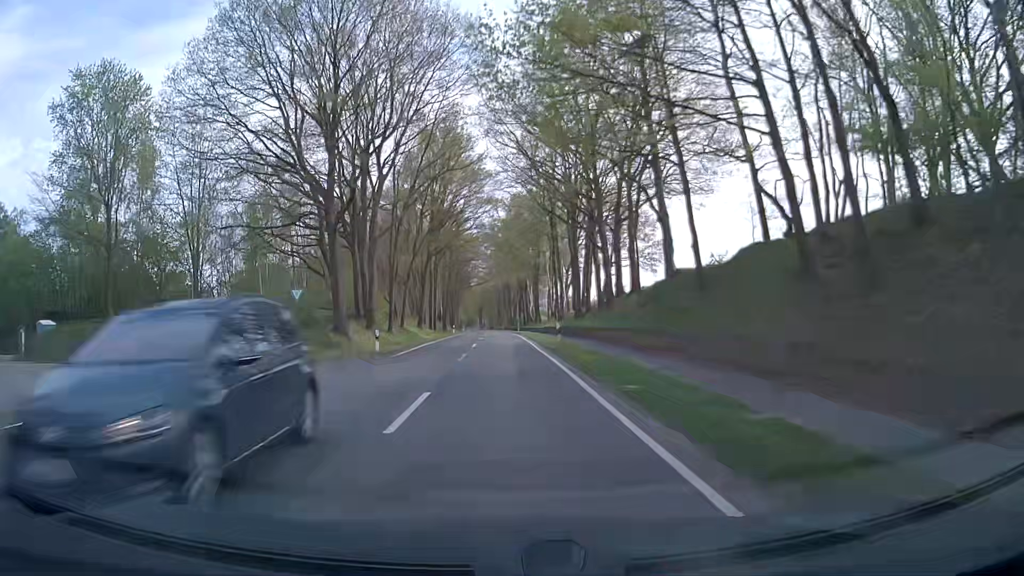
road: secondary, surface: asphalt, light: Day
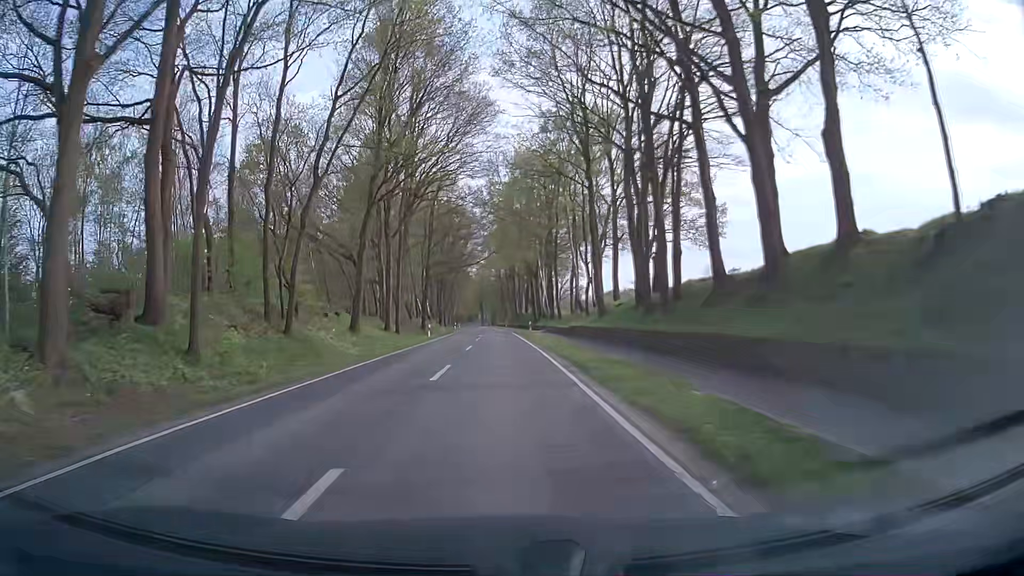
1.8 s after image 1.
(+0.2, +28.8) m; 0°
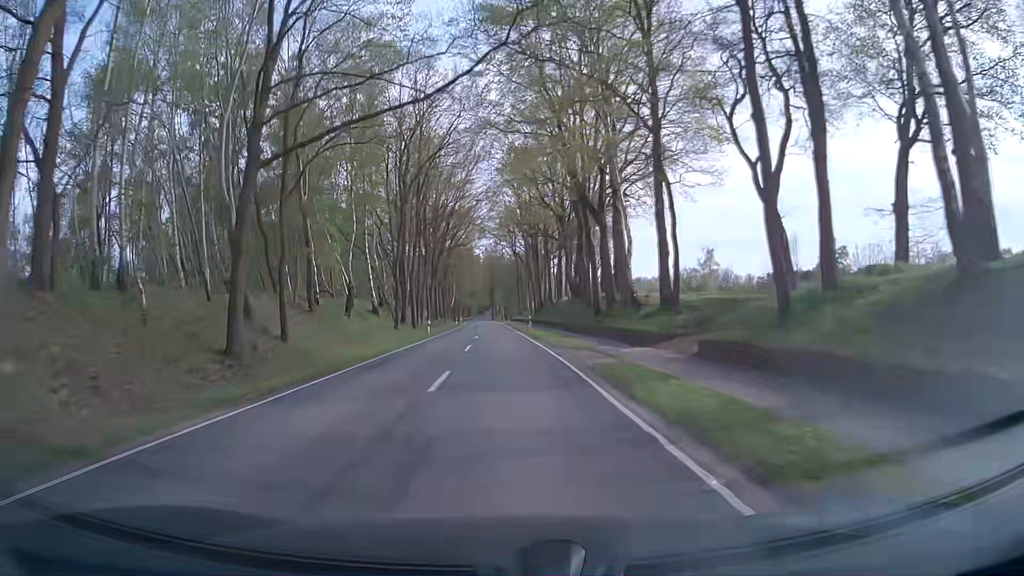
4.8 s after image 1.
(-0.3, +50.3) m; 0°
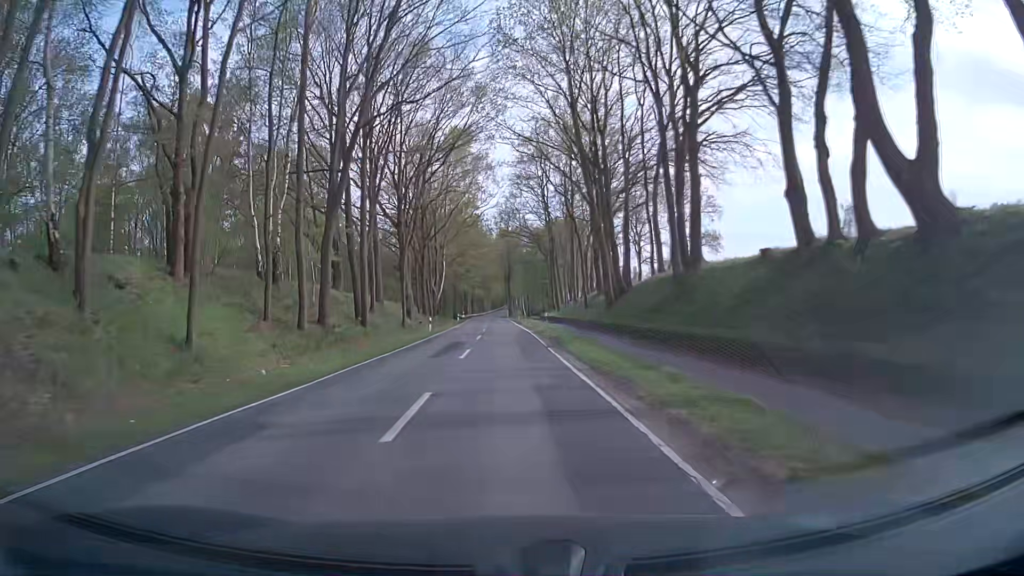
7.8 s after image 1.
(-1.0, +53.2) m; -2°
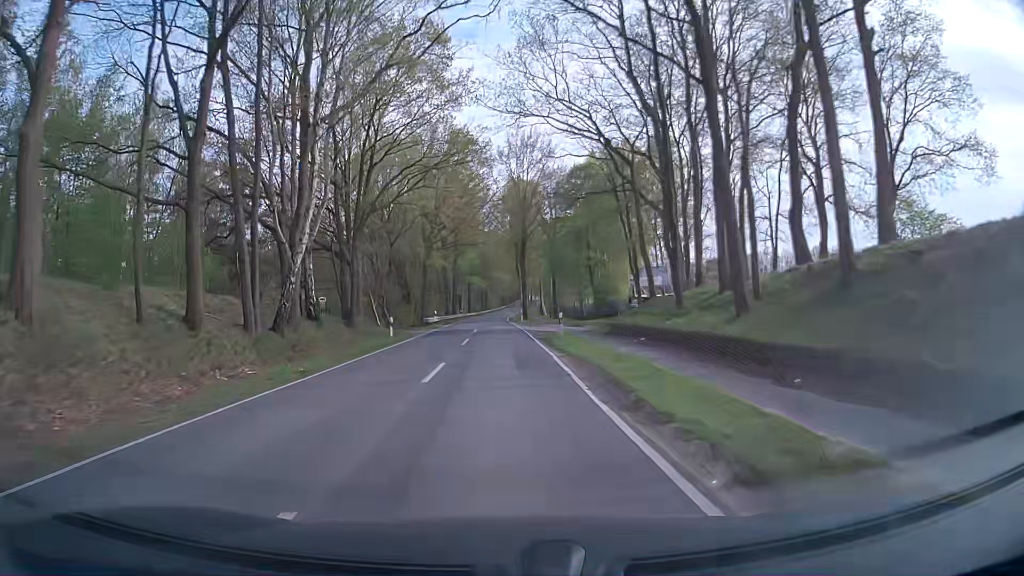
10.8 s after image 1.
(-0.6, +54.9) m; 0°
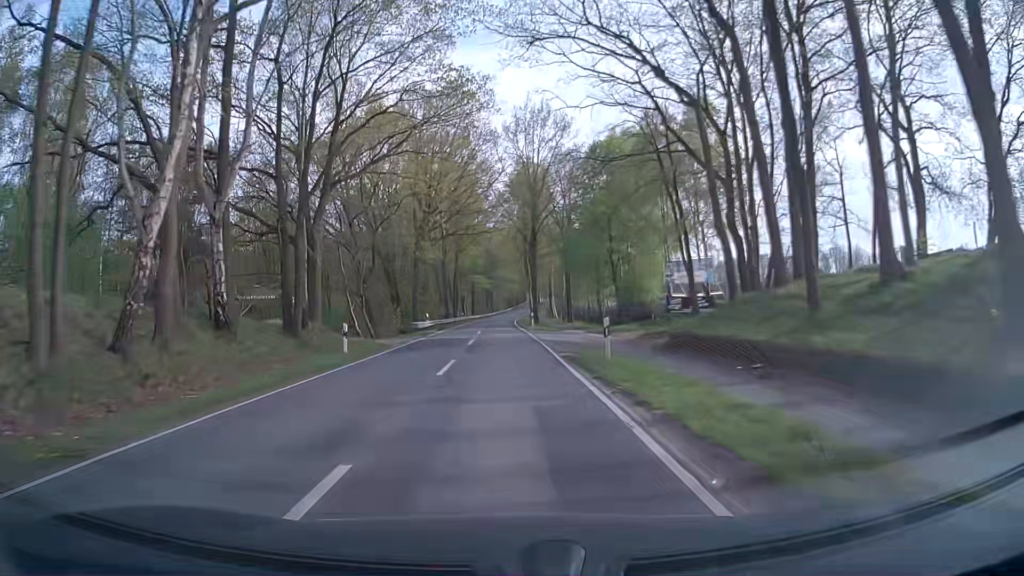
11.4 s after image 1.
(-0.2, +10.5) m; -1°
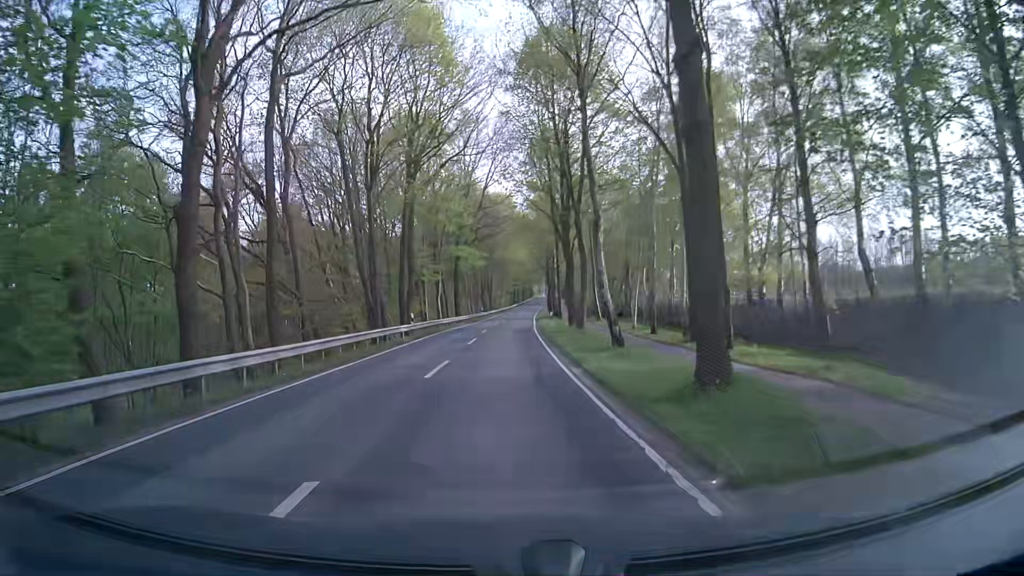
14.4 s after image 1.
(-0.3, +48.8) m; 0°
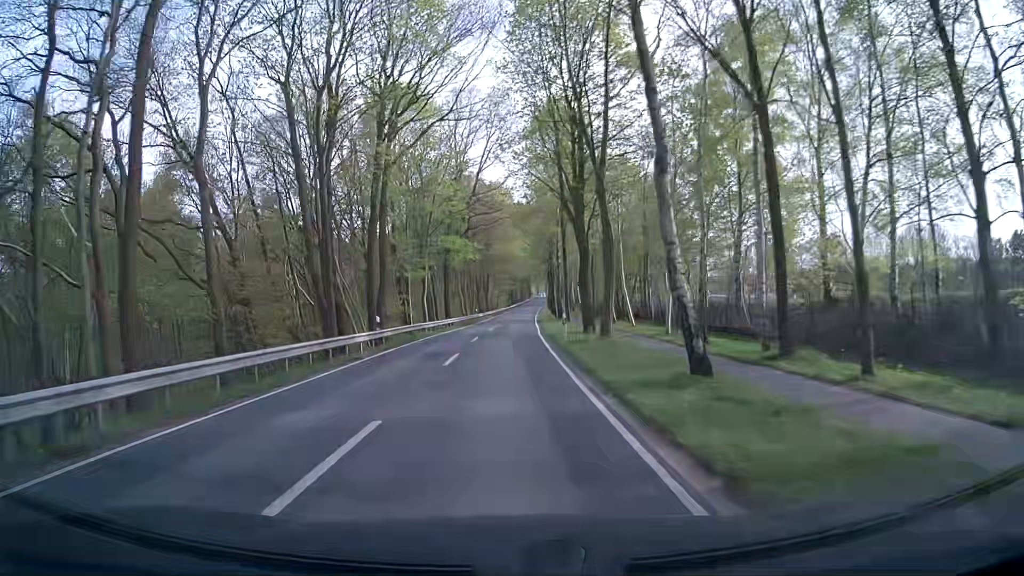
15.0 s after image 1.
(-0.1, +9.2) m; -1°
(0, +10) (0, +20) (+1, +30) (+1, +40) (+1, +50) (+2, +60) (+2, +70) (+3, +80) (+4, +90) (+5, +100) m
